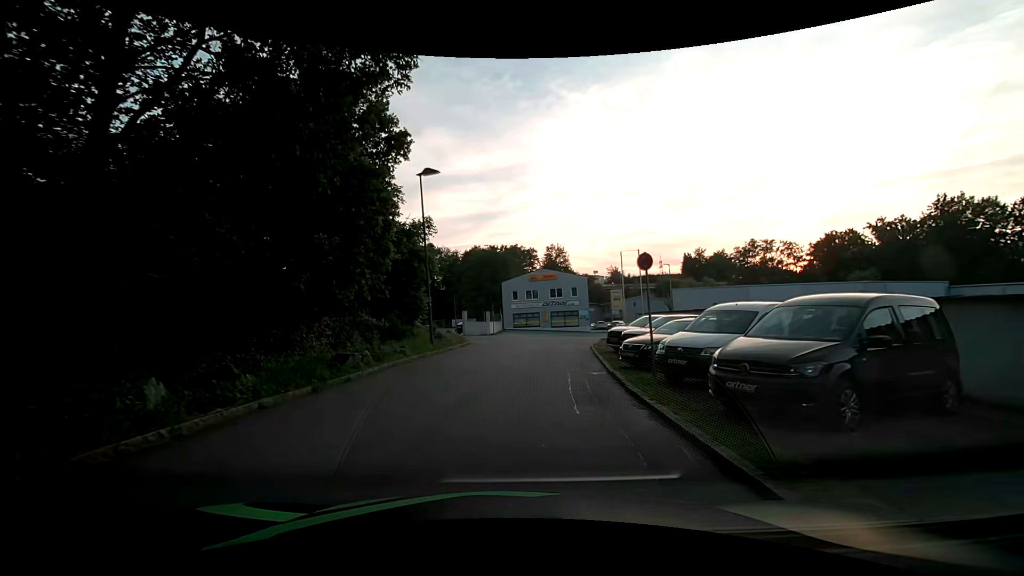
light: Day
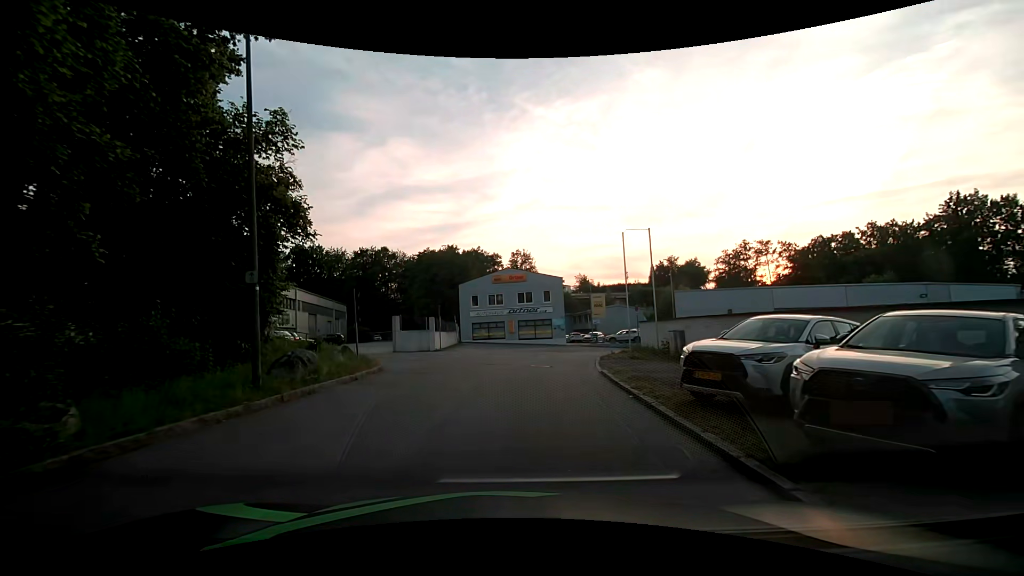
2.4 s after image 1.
(+0.3, +12.8) m; +3°
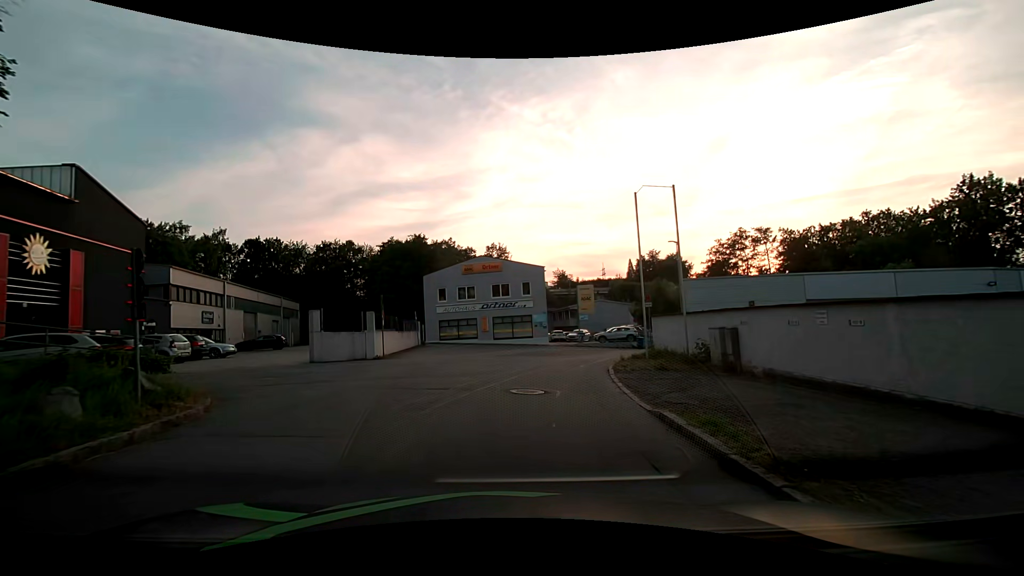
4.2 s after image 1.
(+0.3, +8.2) m; +3°
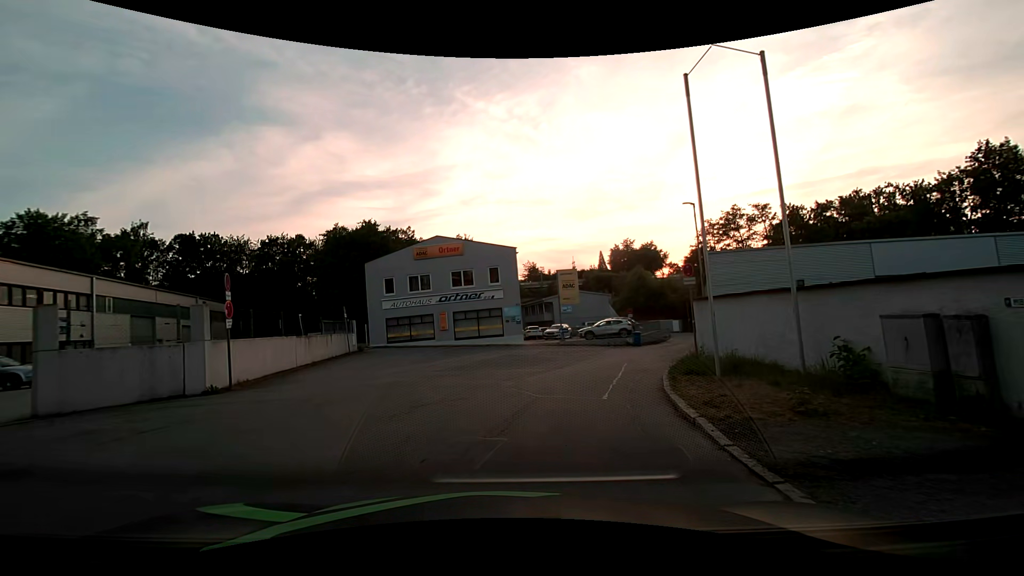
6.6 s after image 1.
(+0.4, +9.7) m; +4°
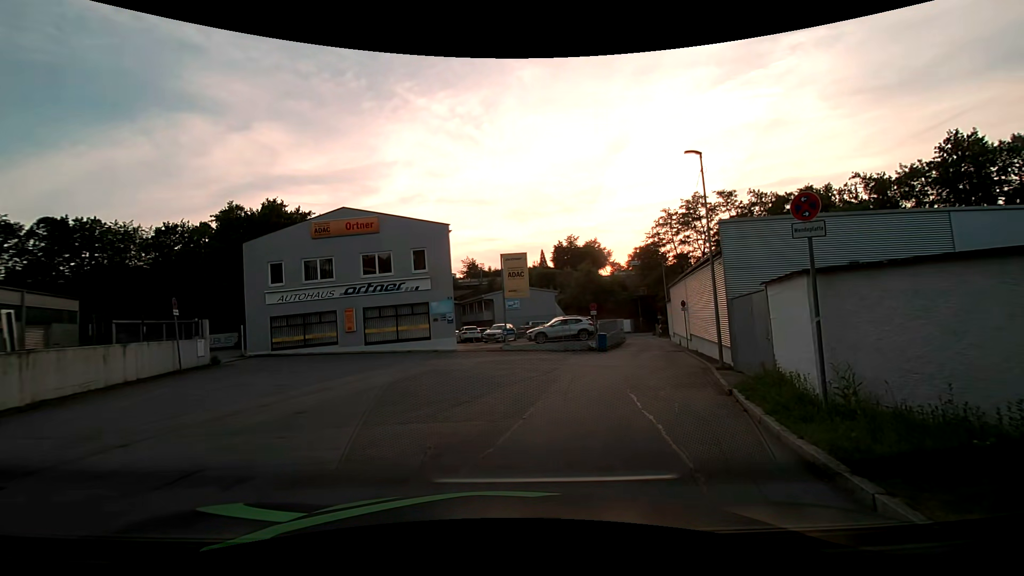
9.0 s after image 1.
(+0.3, +8.9) m; +7°
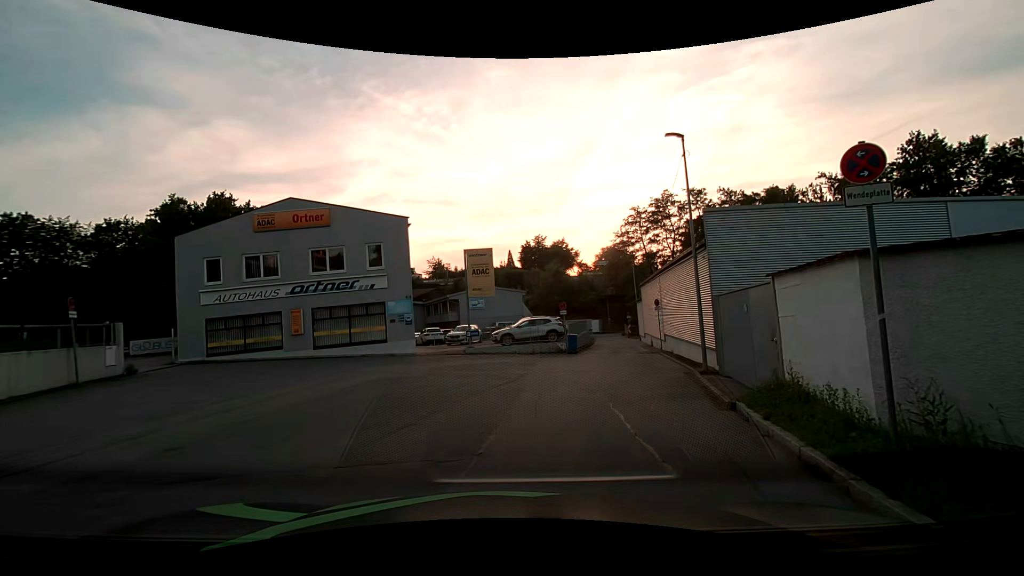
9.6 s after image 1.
(+0.1, +2.1) m; +3°
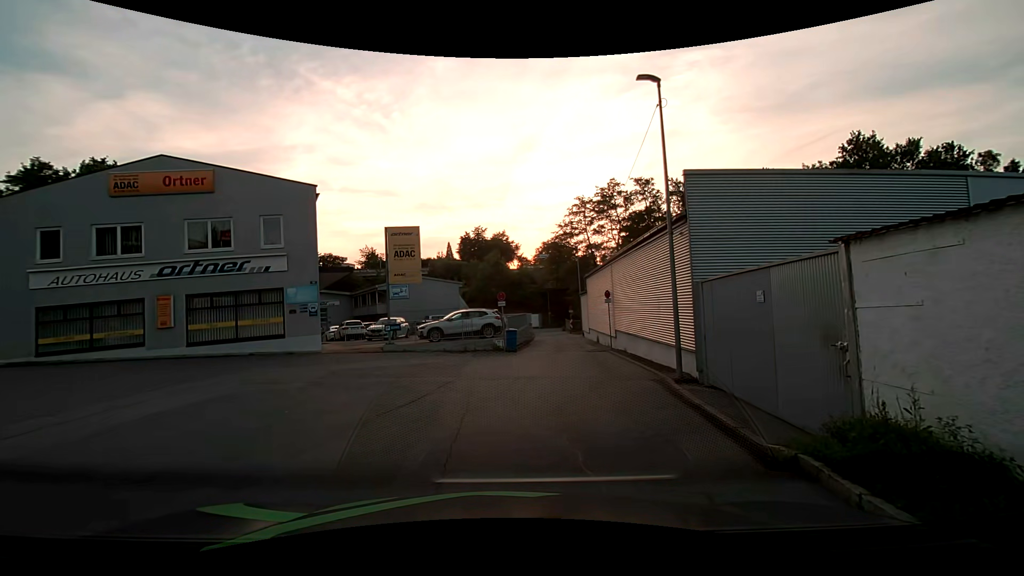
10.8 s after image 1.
(+0.3, +4.1) m; +8°
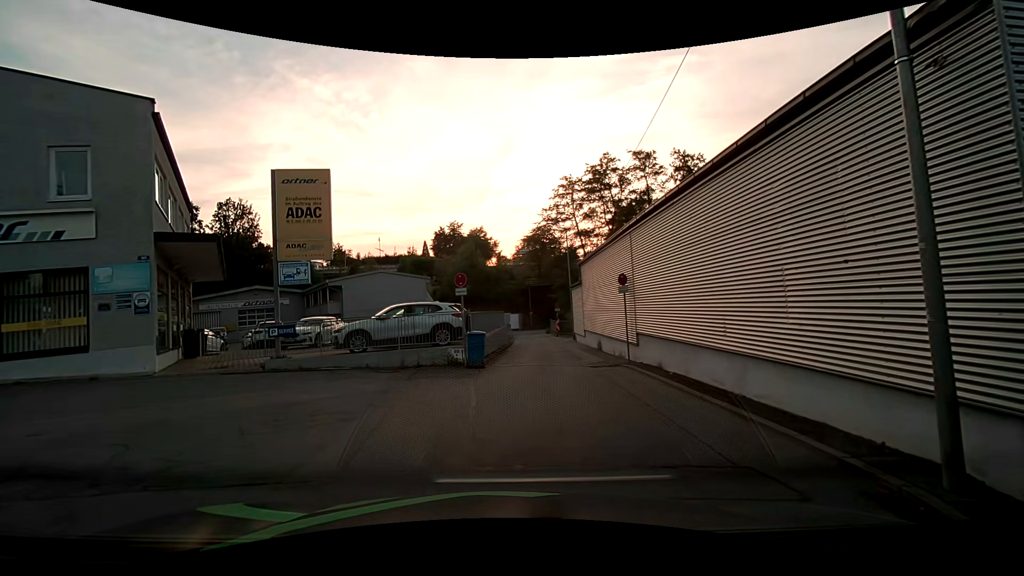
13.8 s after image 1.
(+0.4, +8.7) m; +3°
